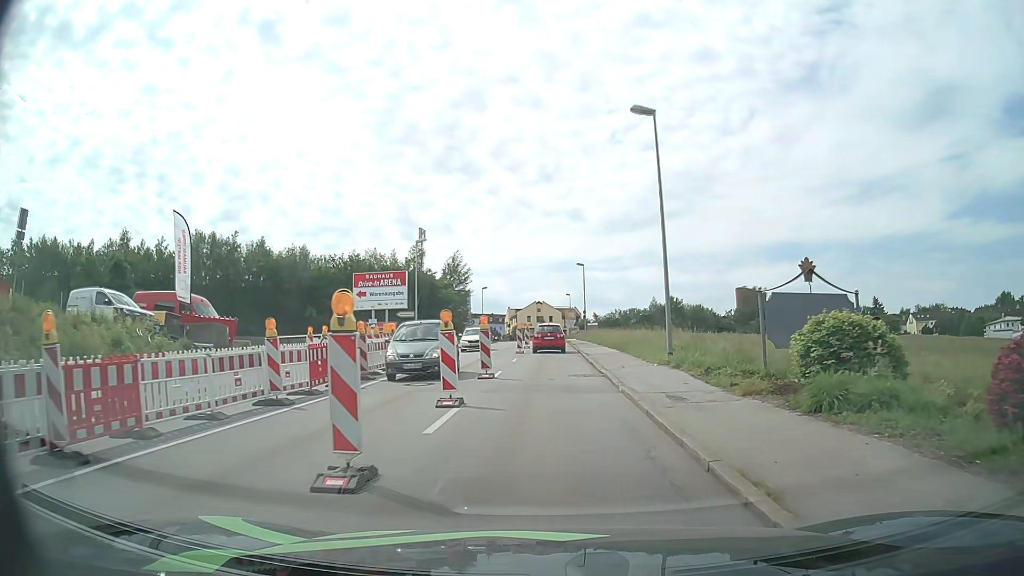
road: tertiary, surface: asphalt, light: Day
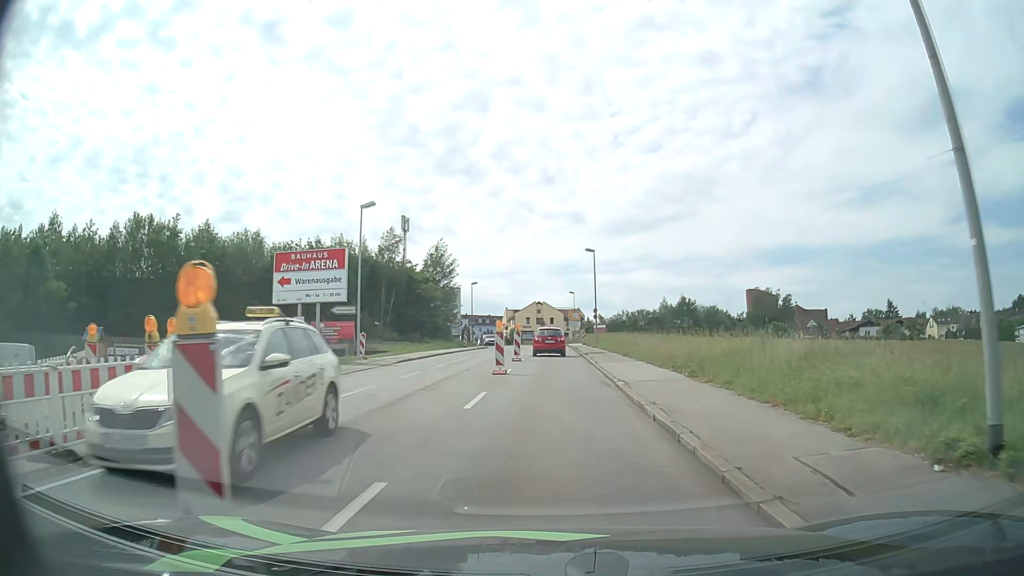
(0.0, +15.2) m; 0°
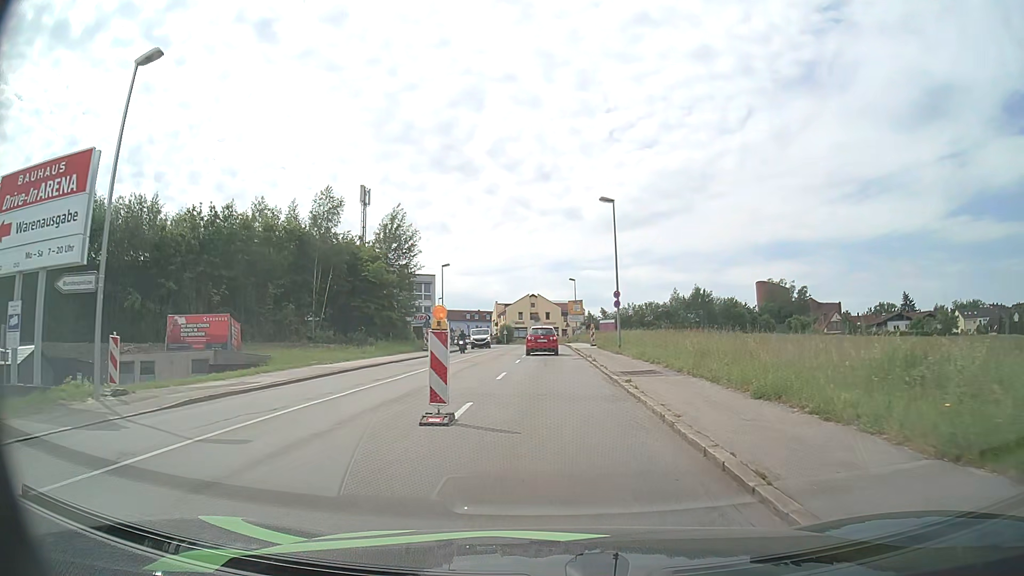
(0.0, +20.7) m; 0°
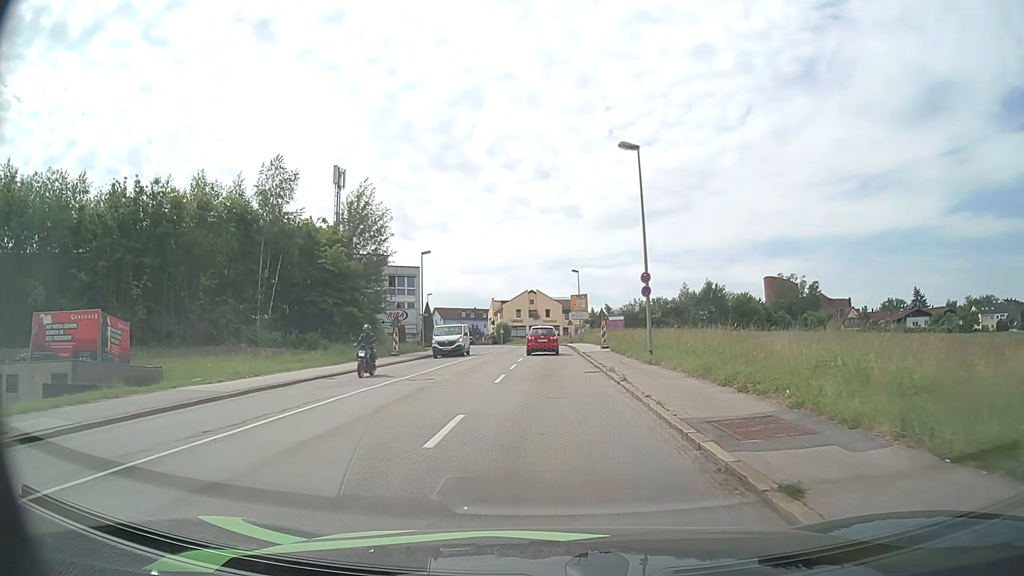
(0.0, +10.6) m; 0°
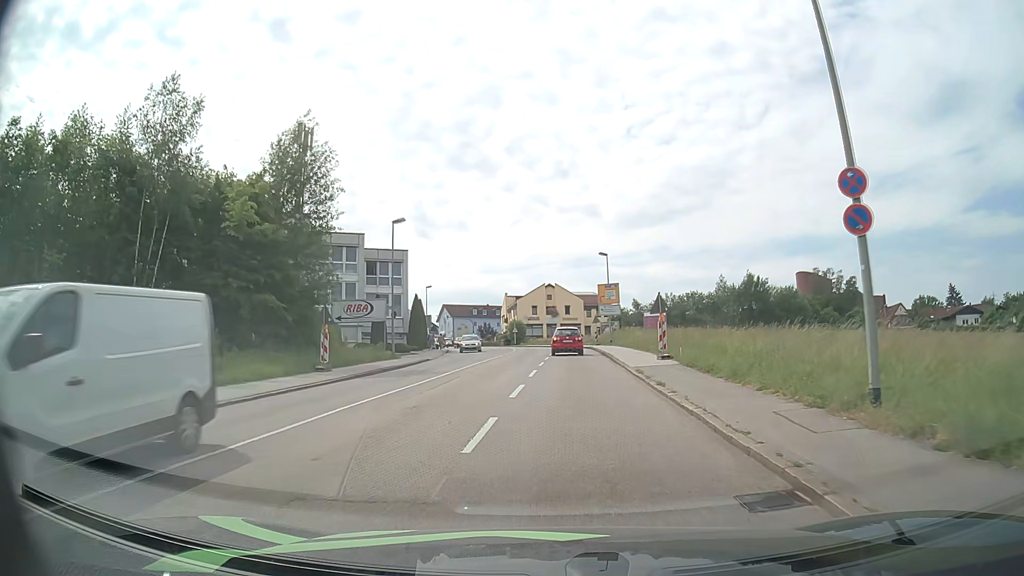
(-0.2, +16.2) m; -1°
(0, +10) (-1, +20) (-1, +30) (-1, +40) (-2, +50) (-2, +60) (-3, +70) (-4, +80) (-6, +90) (-9, +99) m
